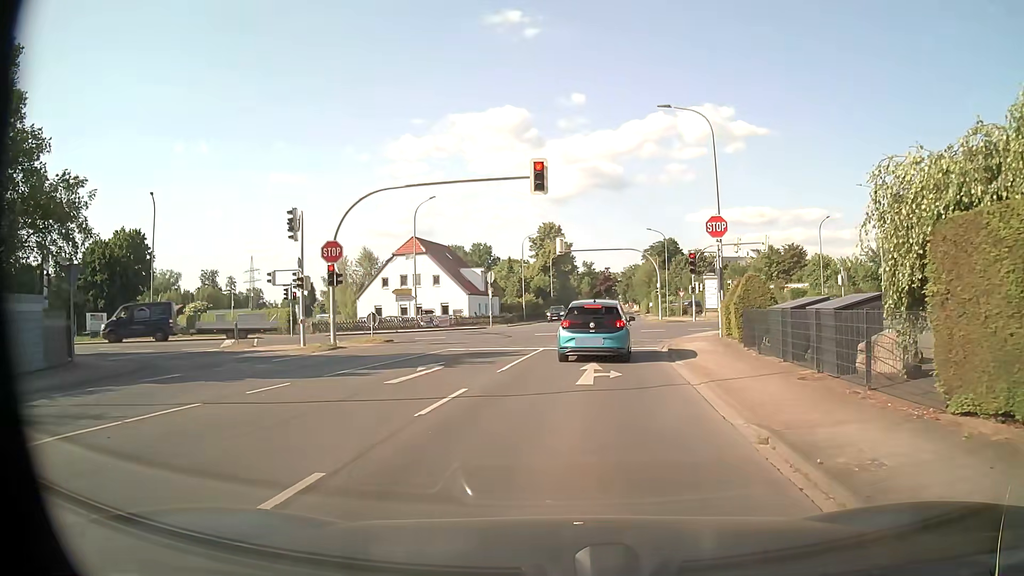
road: unclassified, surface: asphalt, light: Day
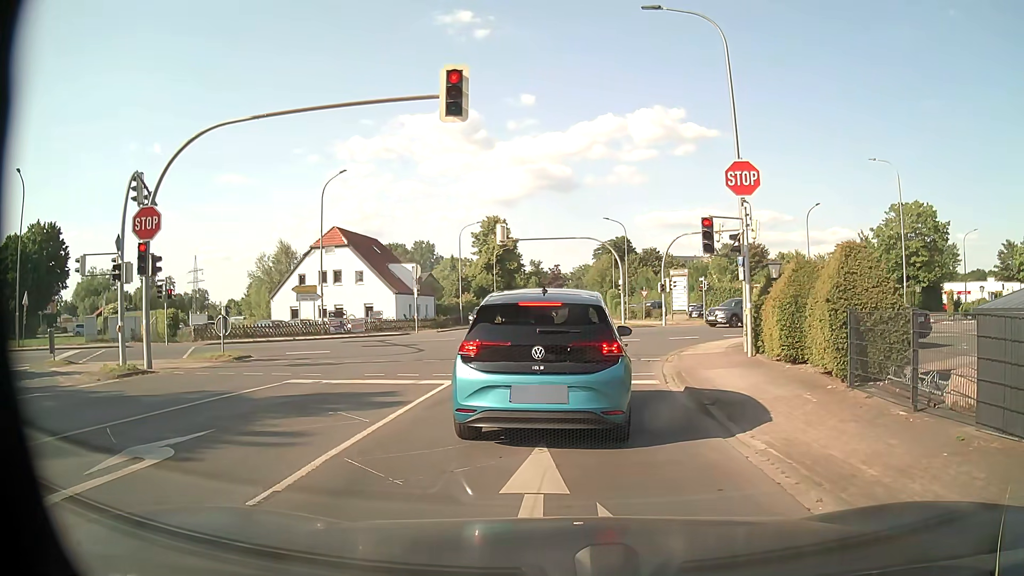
(+0.3, +9.6) m; +5°
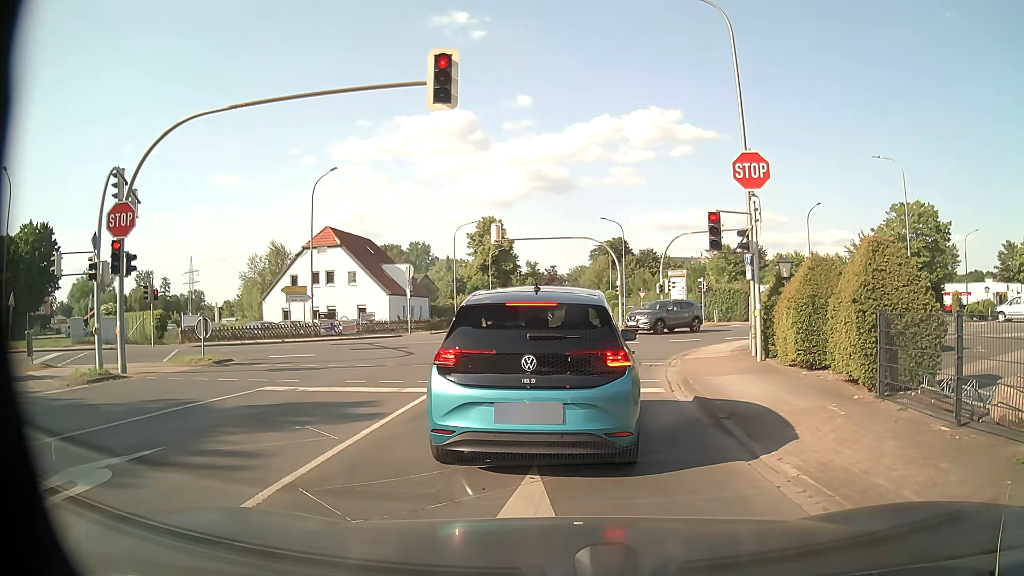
(0.0, +1.0) m; 0°
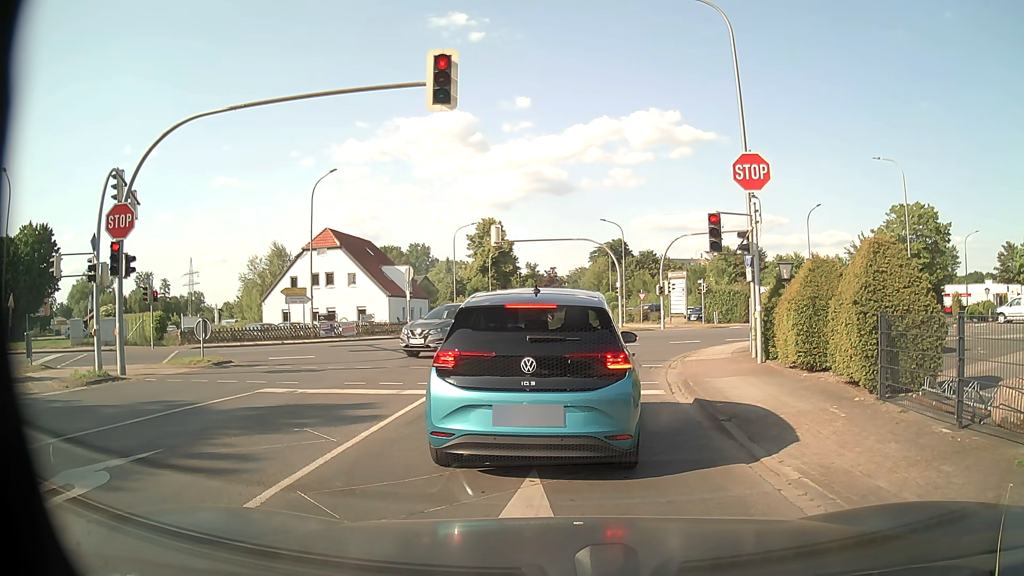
(0.0, +0.1) m; 0°
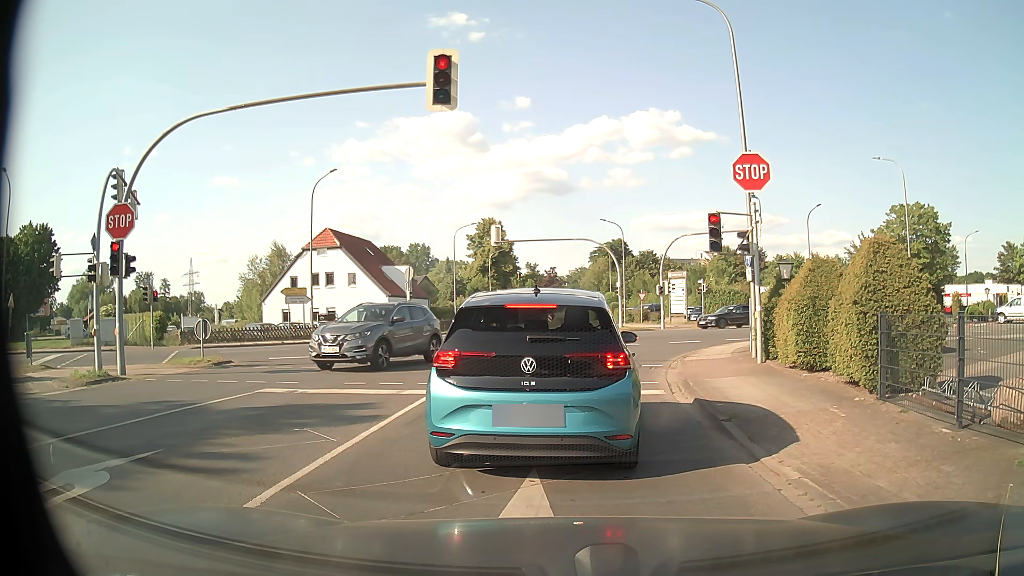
(0.0, 0.0) m; 0°
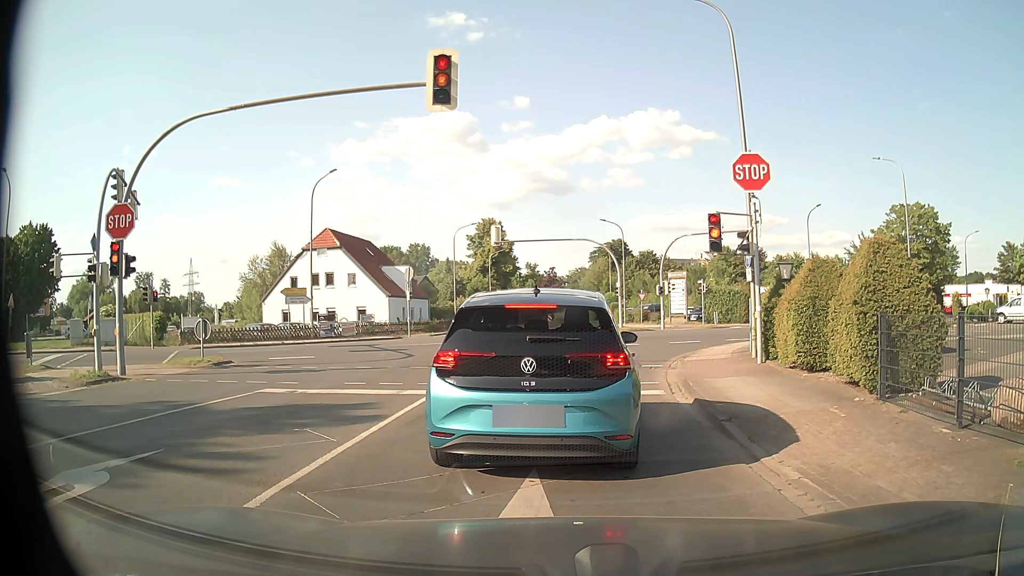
(0.0, 0.0) m; 0°
(0, +10) (+1, +20) (+4, +29) (+12, +36) (+20, +41) (+29, +46) (+38, +51) (+47, +55) (+55, +60) (+64, +65) m
